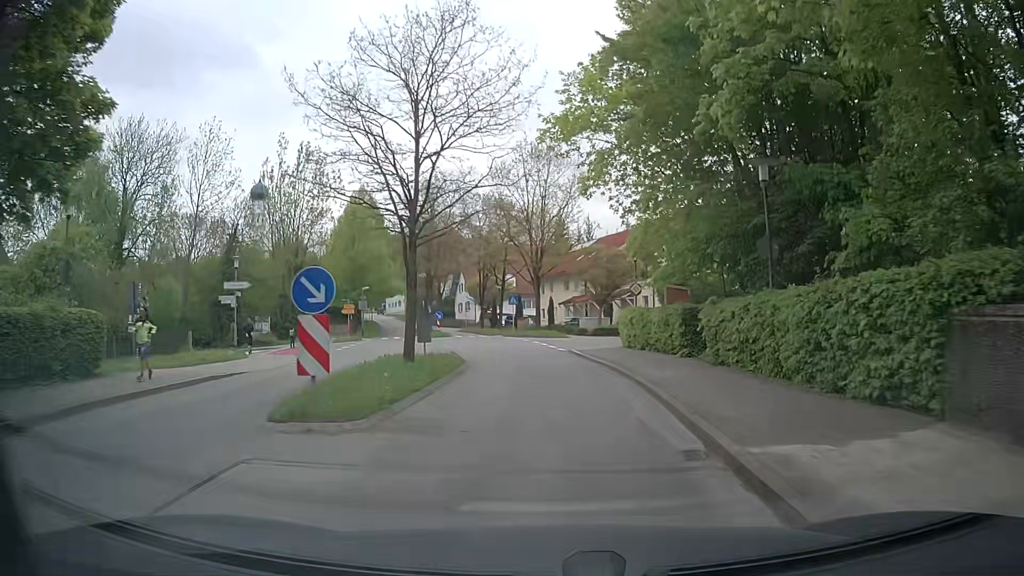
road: tertiary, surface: asphalt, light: Day
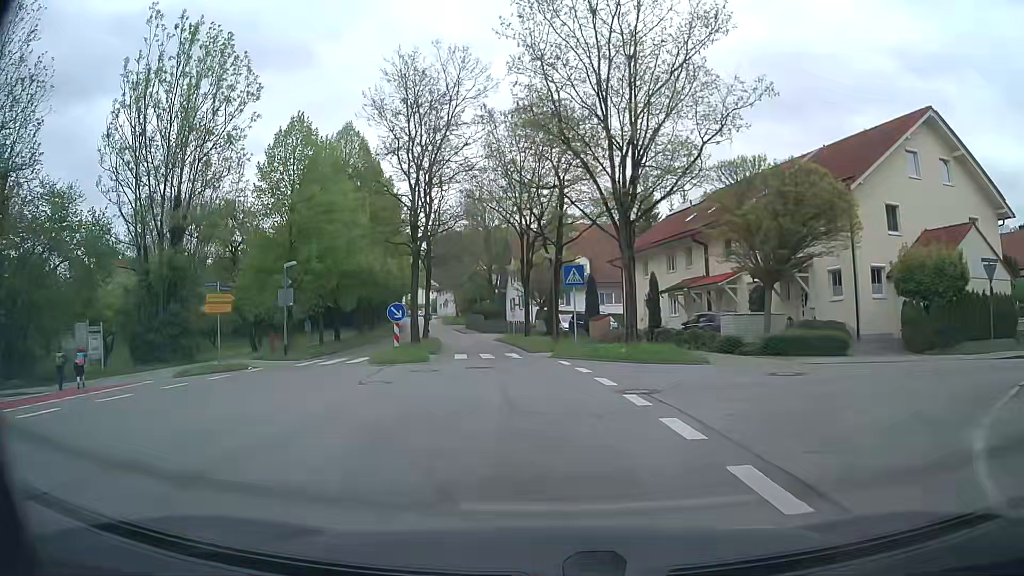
(+0.9, +29.4) m; -4°
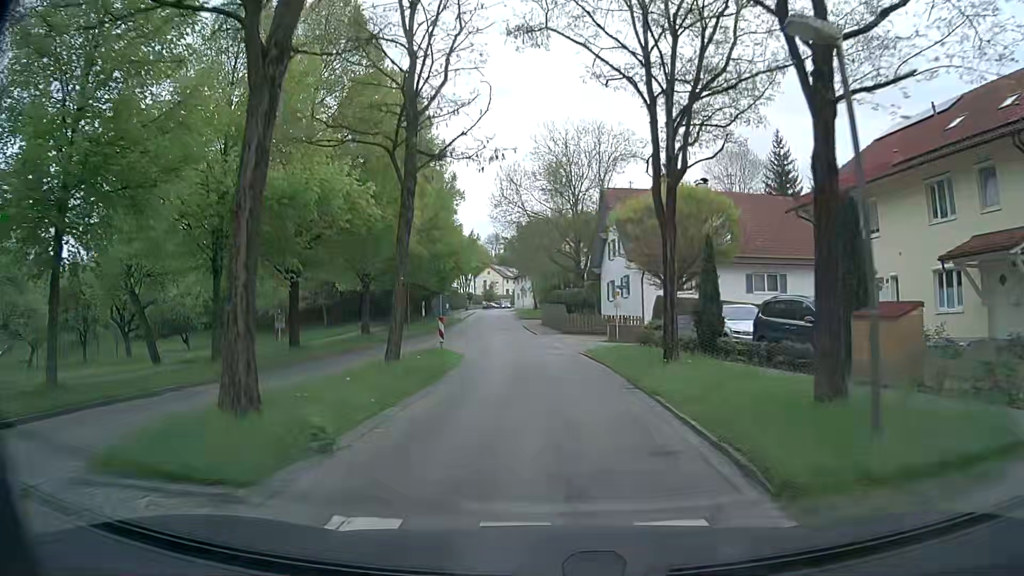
(-1.6, +24.0) m; -8°
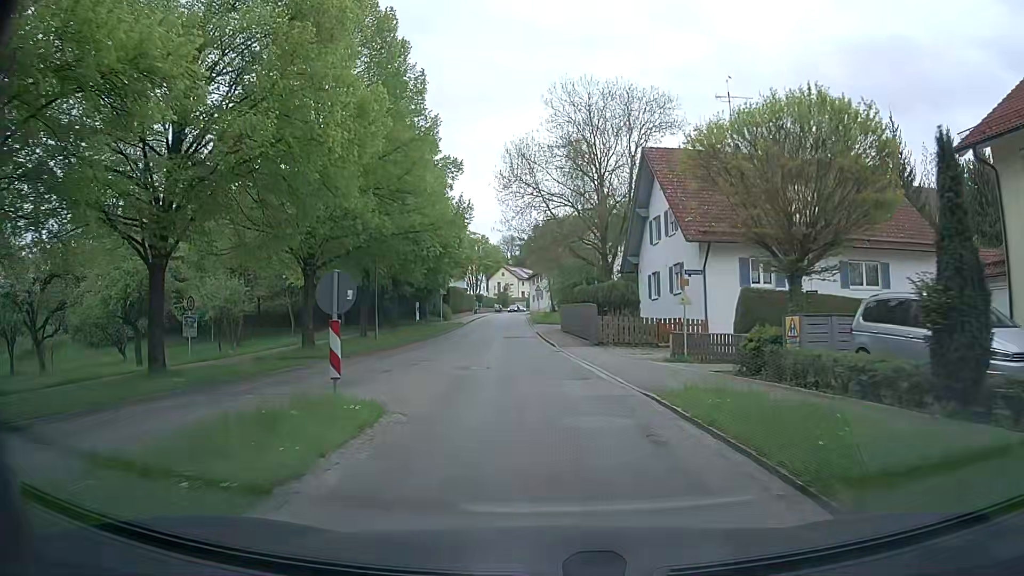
(-0.1, +12.1) m; 0°
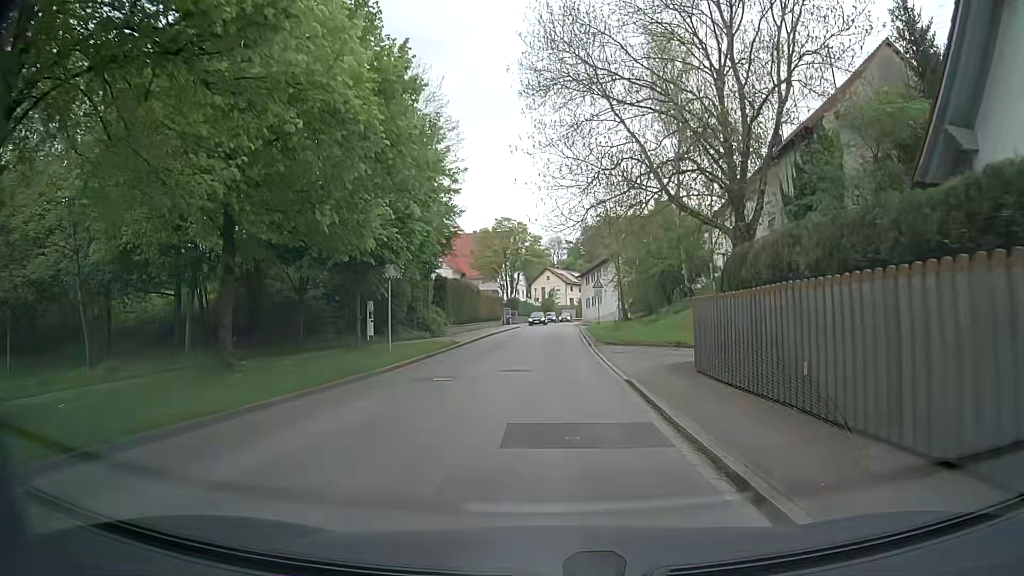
(-1.5, +28.6) m; -5°
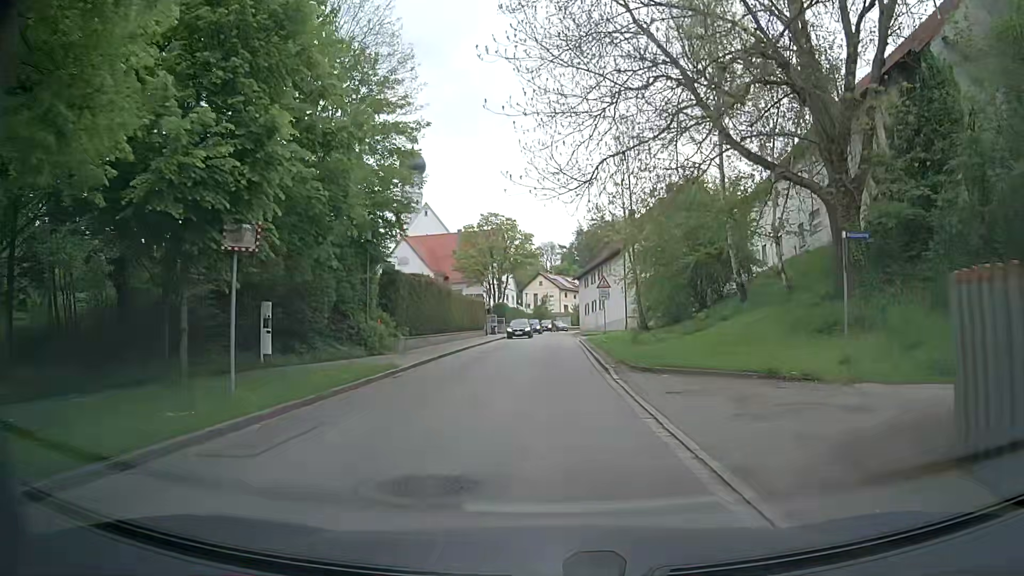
(+0.2, +10.9) m; +1°
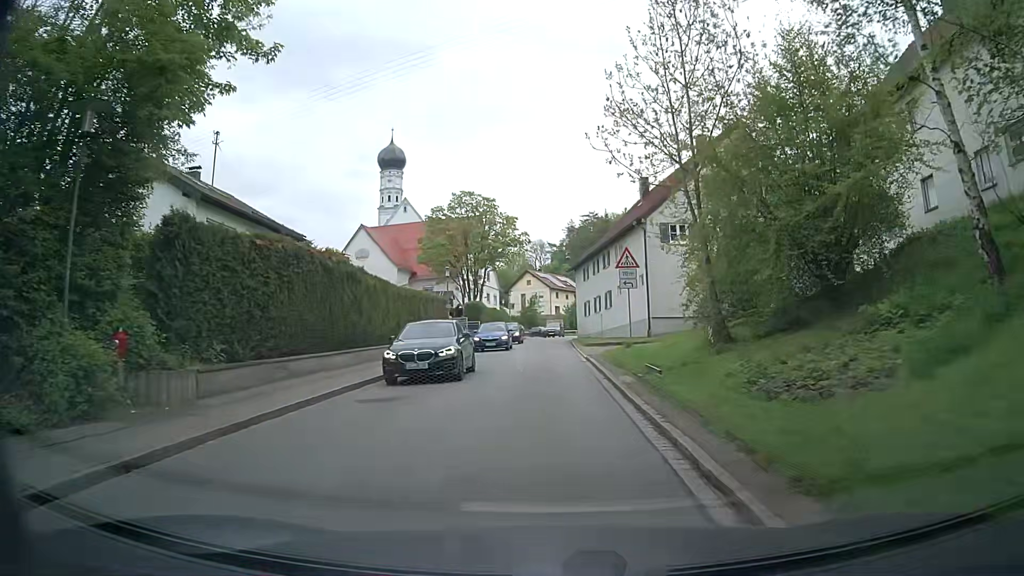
(+0.1, +16.1) m; 0°
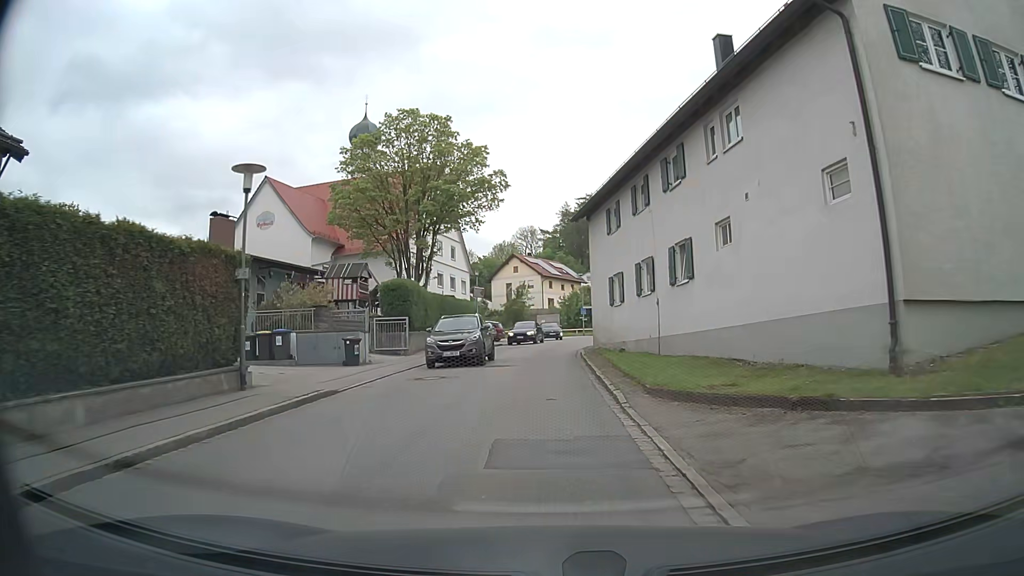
(+0.6, +25.9) m; +1°
(0, +10) (0, +20) (0, +30) (+1, +40) (+3, +50) (+4, +60) (0, +68) (-9, +73) (-19, +75) (-28, +78) m
